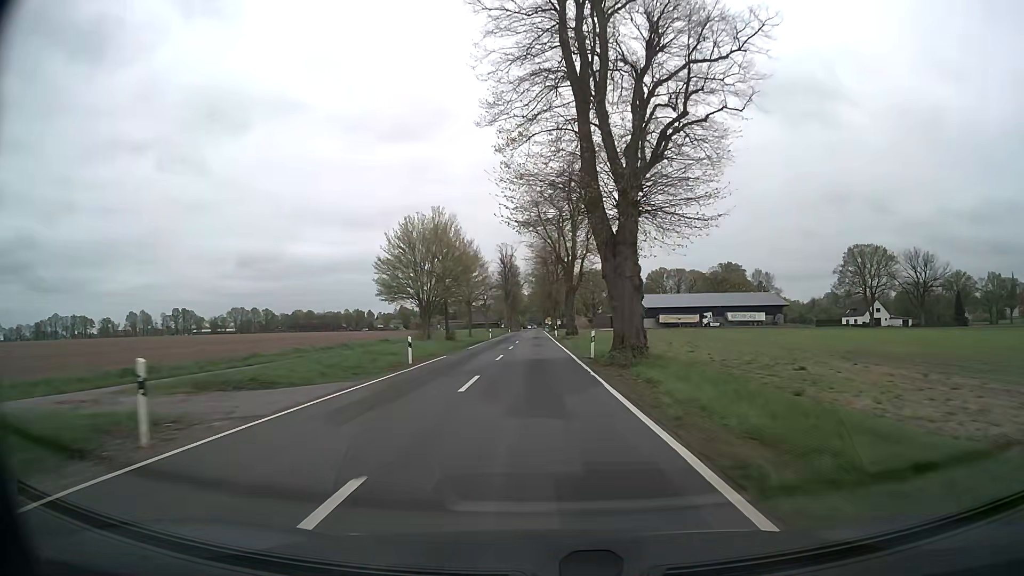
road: secondary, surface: asphalt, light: Day
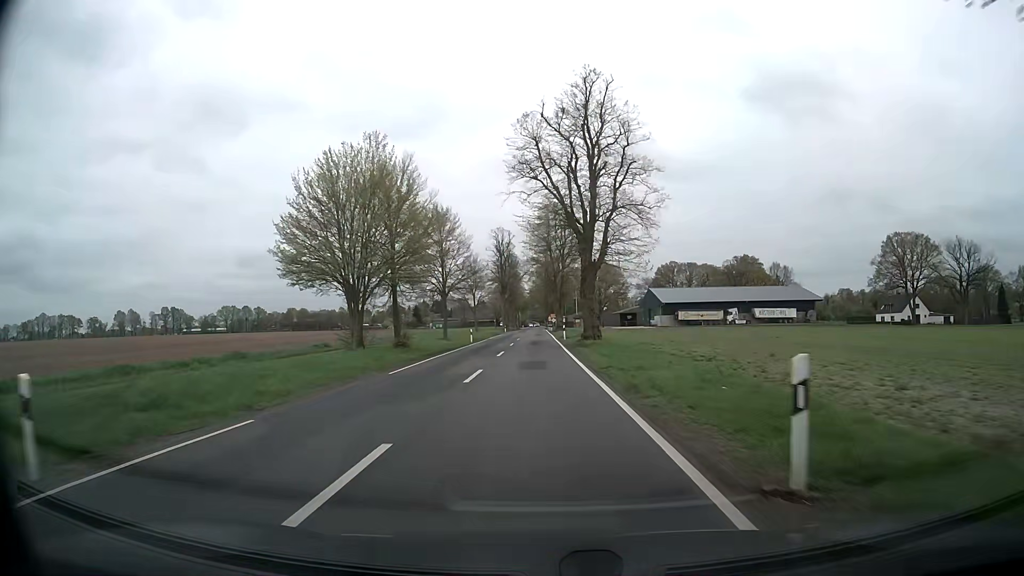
(0.0, +21.9) m; 0°
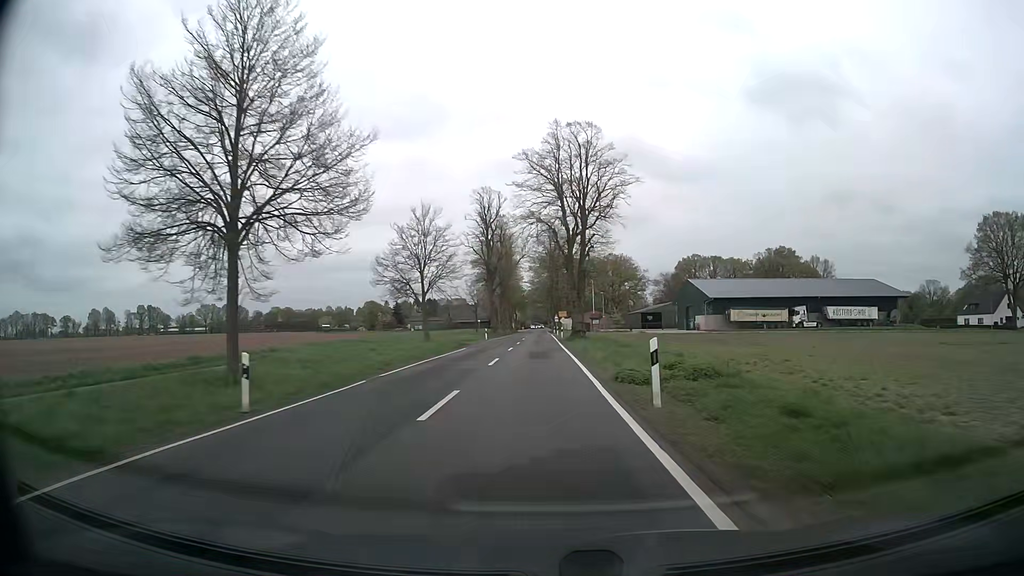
(-0.1, +41.0) m; 0°
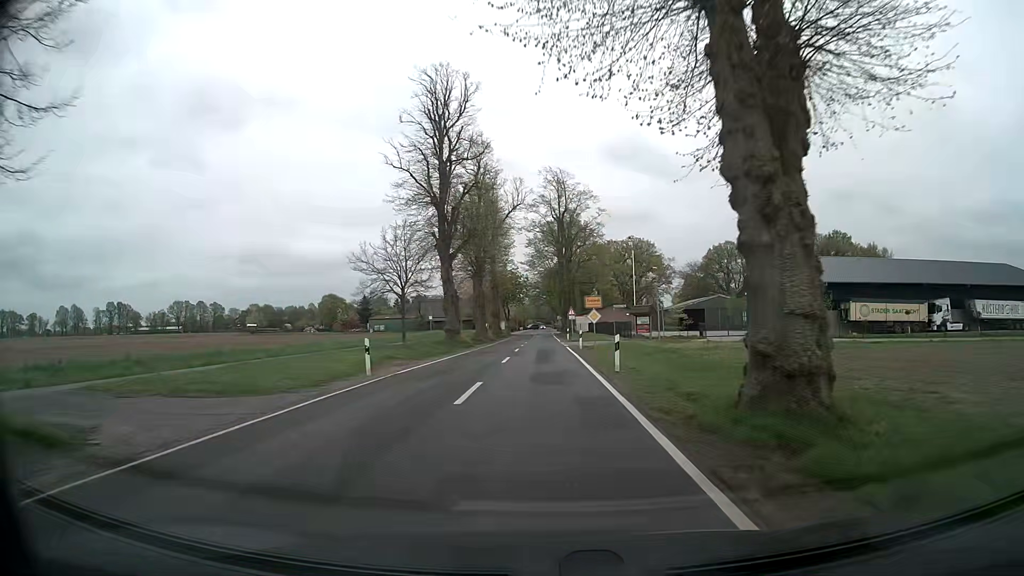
(-0.2, +45.3) m; 0°
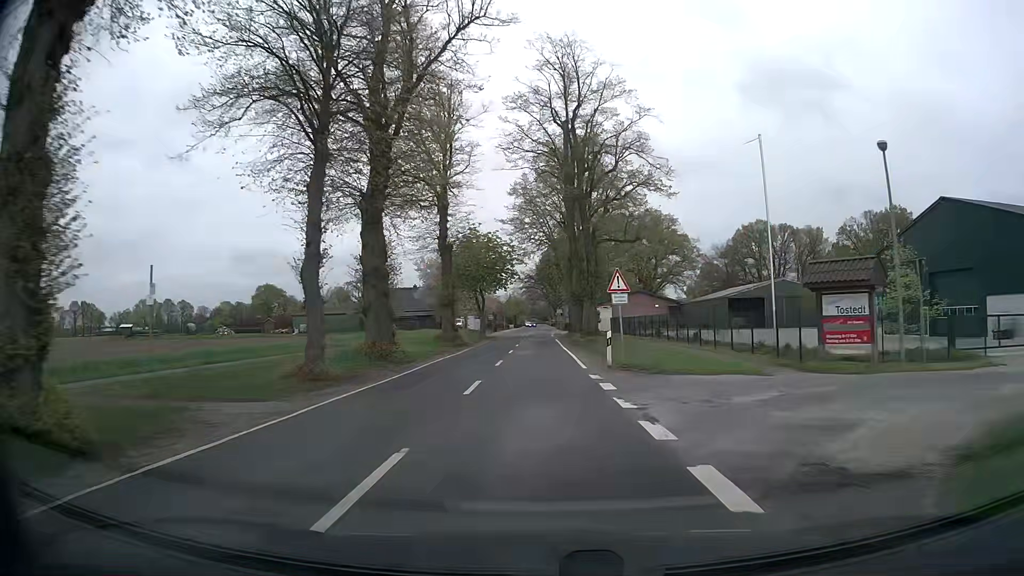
(+0.1, +39.5) m; 0°
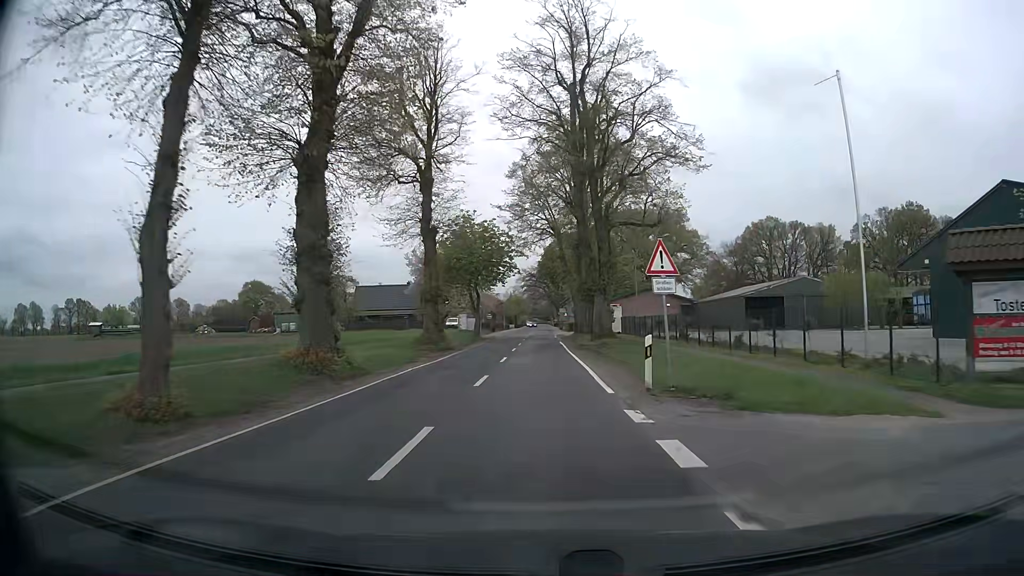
(0.0, +7.4) m; -1°
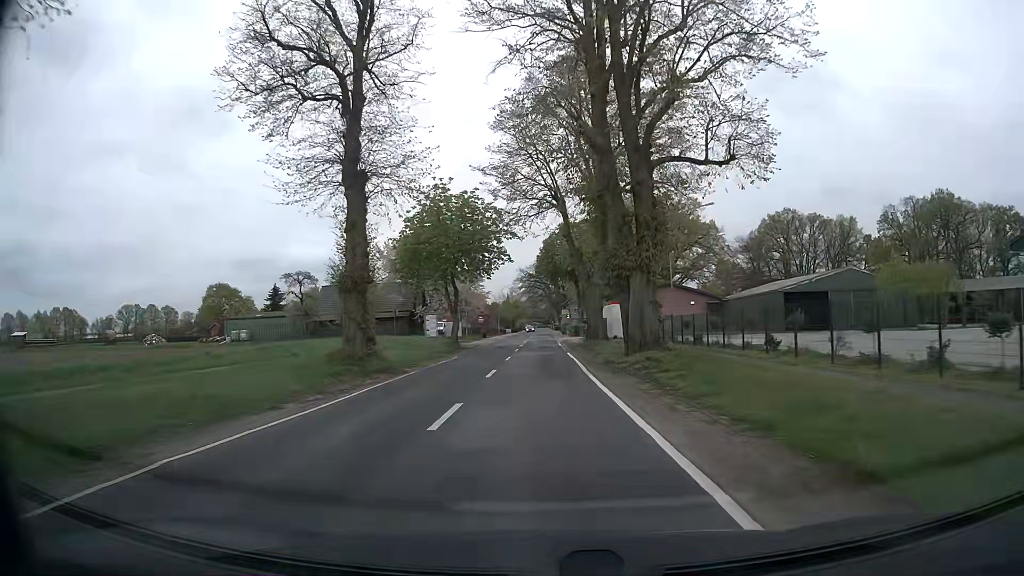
(+0.1, +15.0) m; +1°
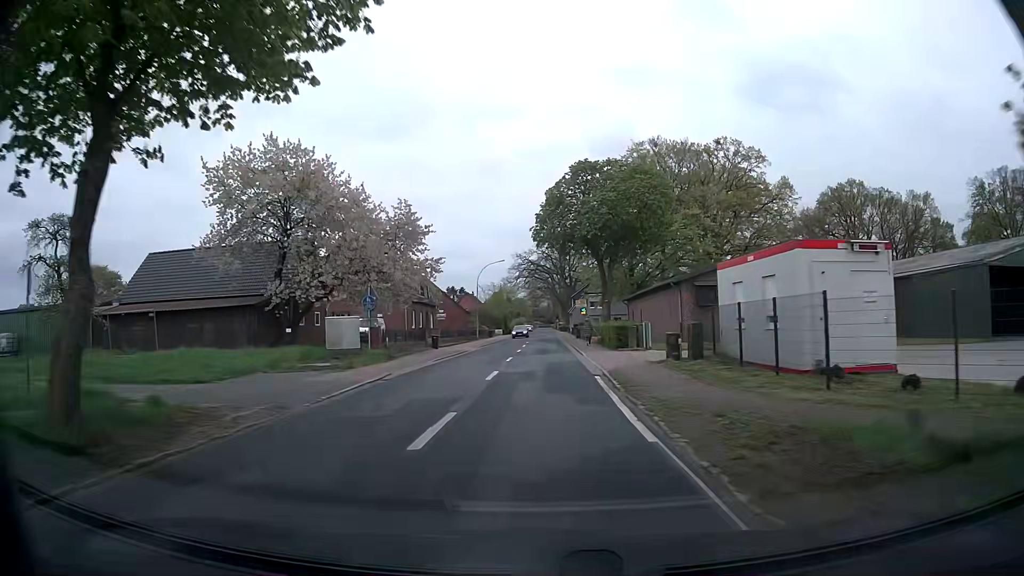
(-0.3, +37.7) m; -1°
(0, +10) (0, +20) (0, +30) (0, +40) (0, +50) (0, +60) (0, +70) (0, +80) (0, +90) (0, +100) m
